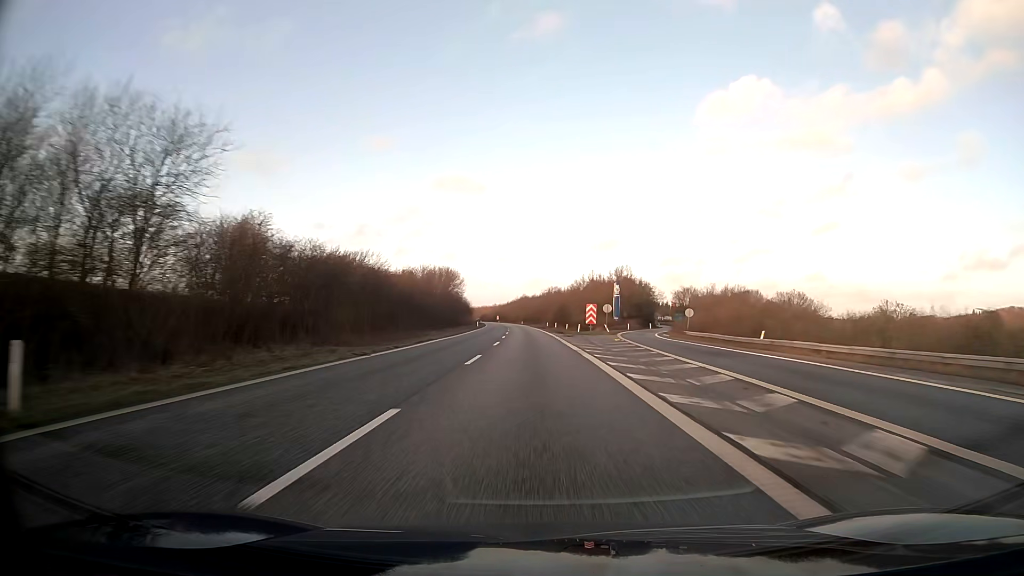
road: motorway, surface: asphalt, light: Day
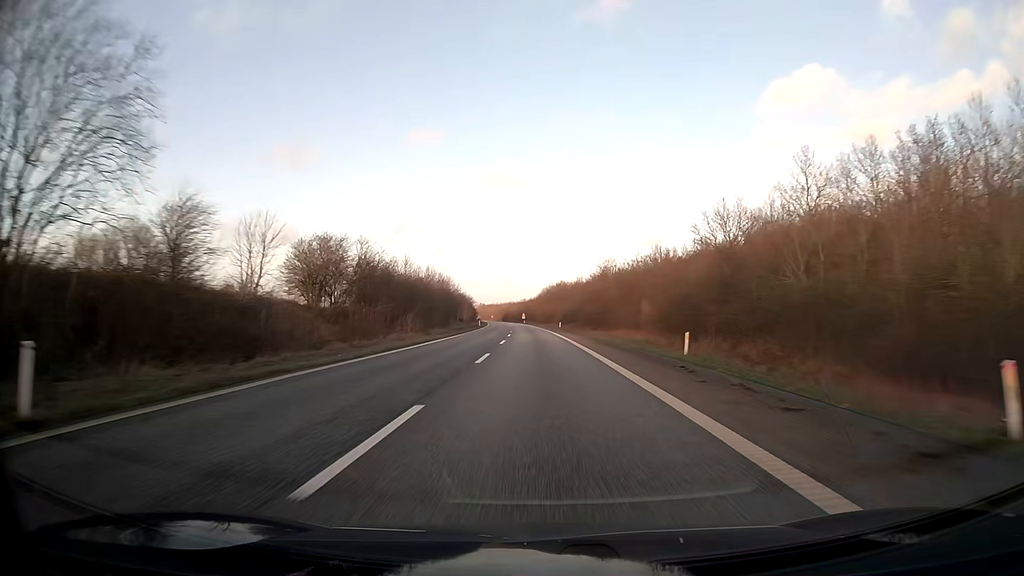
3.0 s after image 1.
(-2.9, +103.2) m; -3°
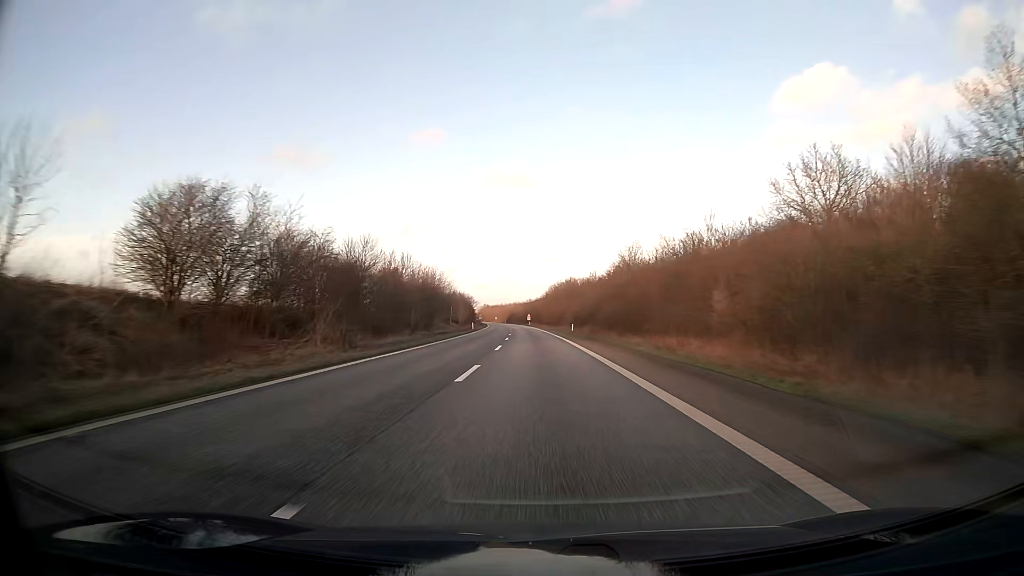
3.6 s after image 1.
(-0.1, +20.6) m; 0°
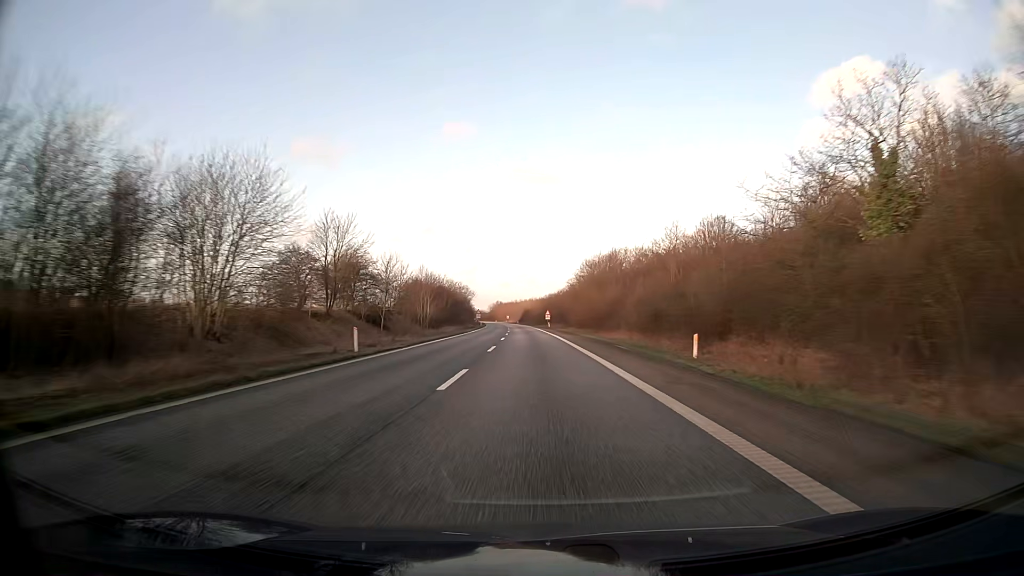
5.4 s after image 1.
(-0.9, +61.9) m; -2°
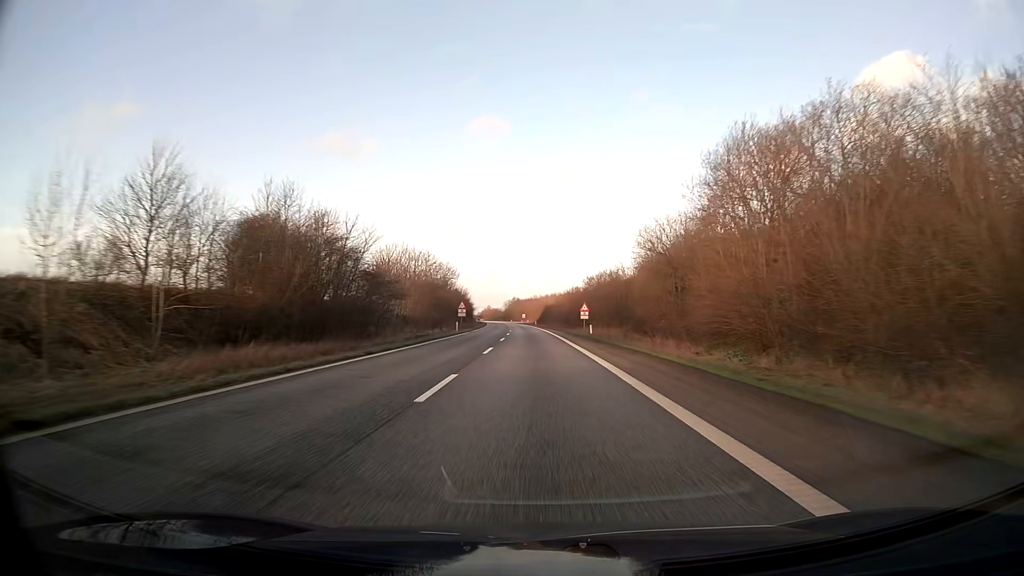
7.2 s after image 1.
(-0.9, +62.0) m; -2°
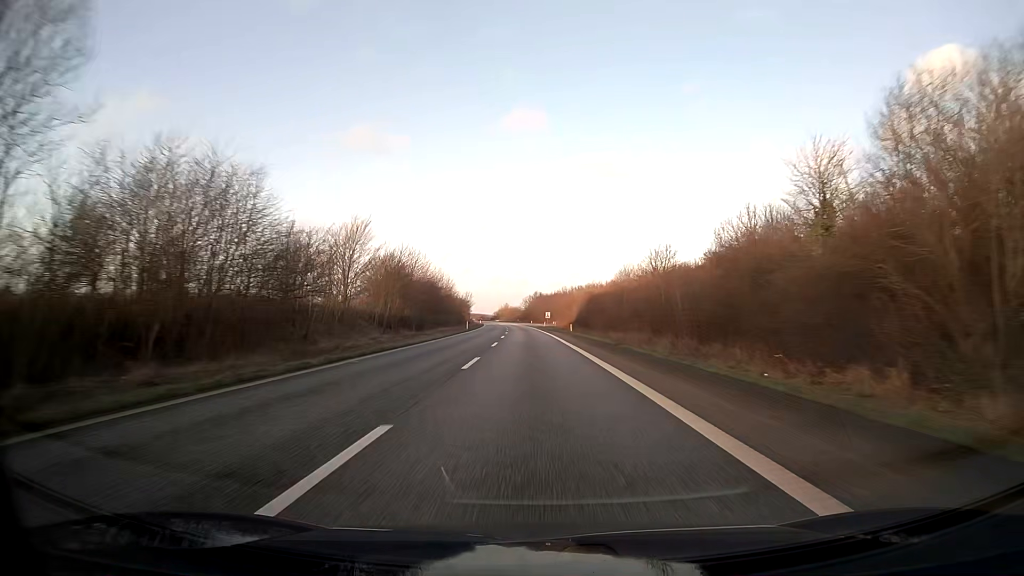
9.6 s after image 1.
(-1.5, +82.7) m; -2°
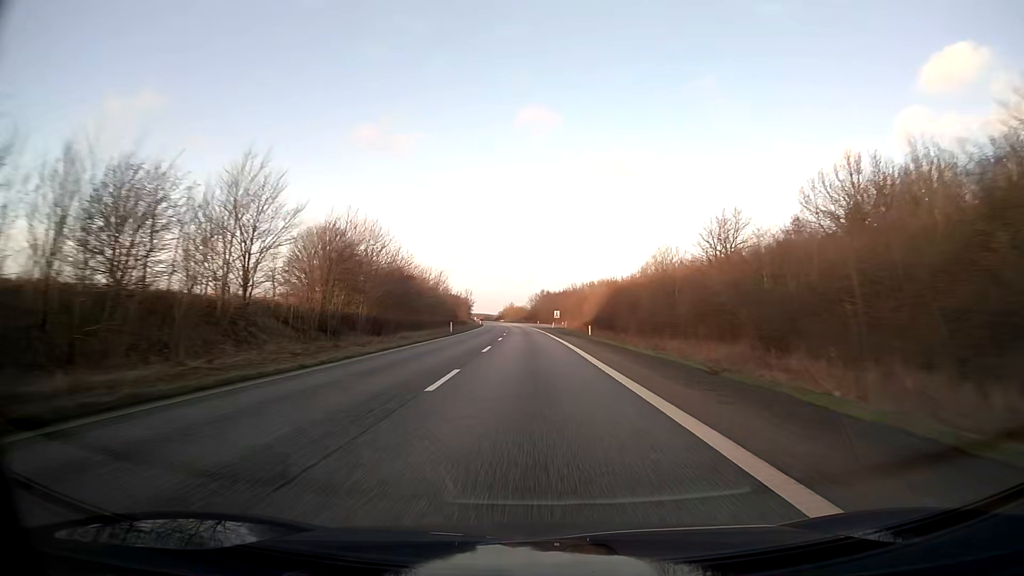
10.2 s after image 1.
(-0.1, +20.7) m; 0°
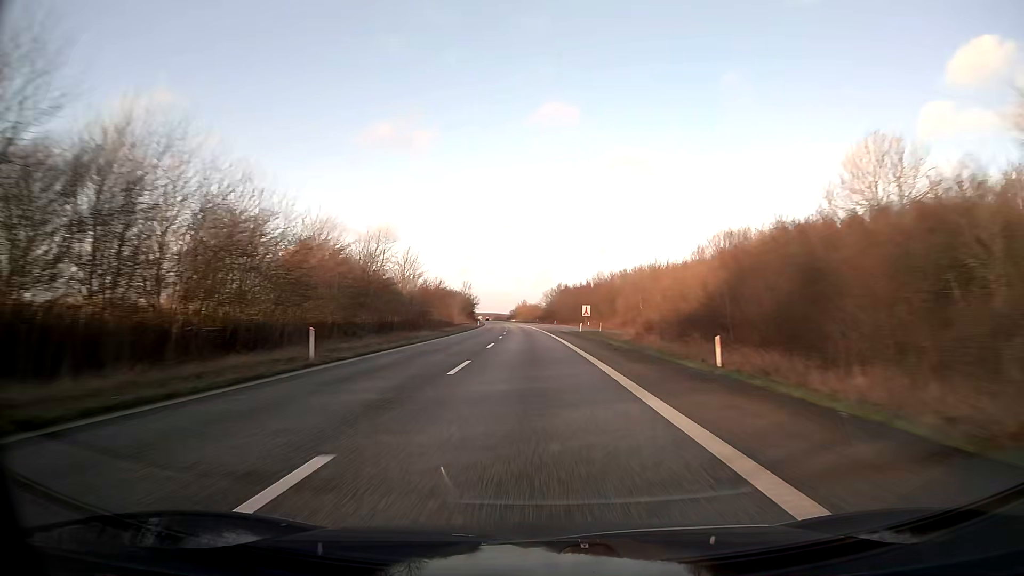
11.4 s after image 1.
(-0.5, +41.3) m; -1°
(0, +10) (0, +20) (0, +30) (0, +40) (-1, +50) (-1, +60) (-1, +70) (-2, +80) (-2, +90) (-3, +100) m
